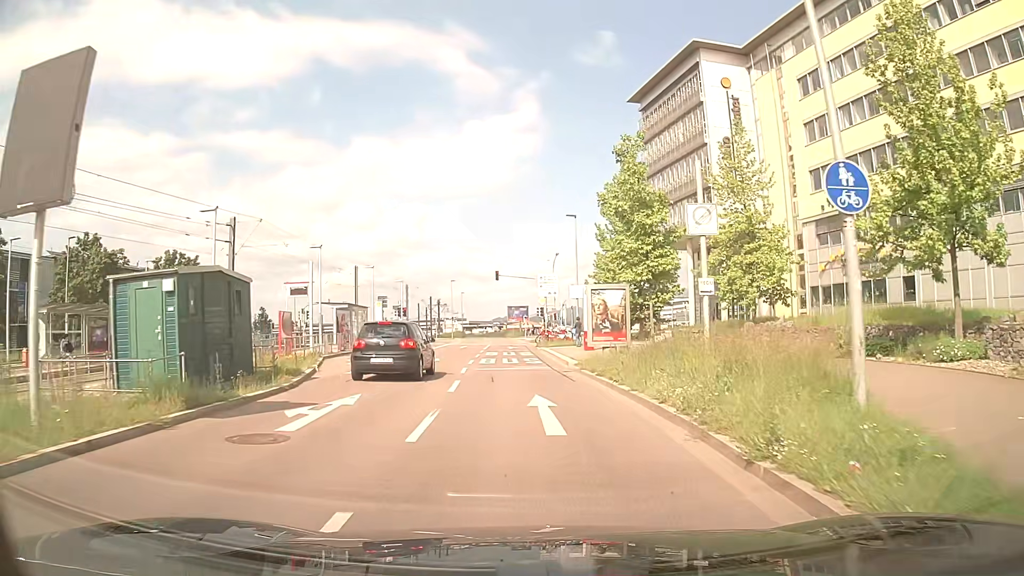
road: secondary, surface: asphalt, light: Day
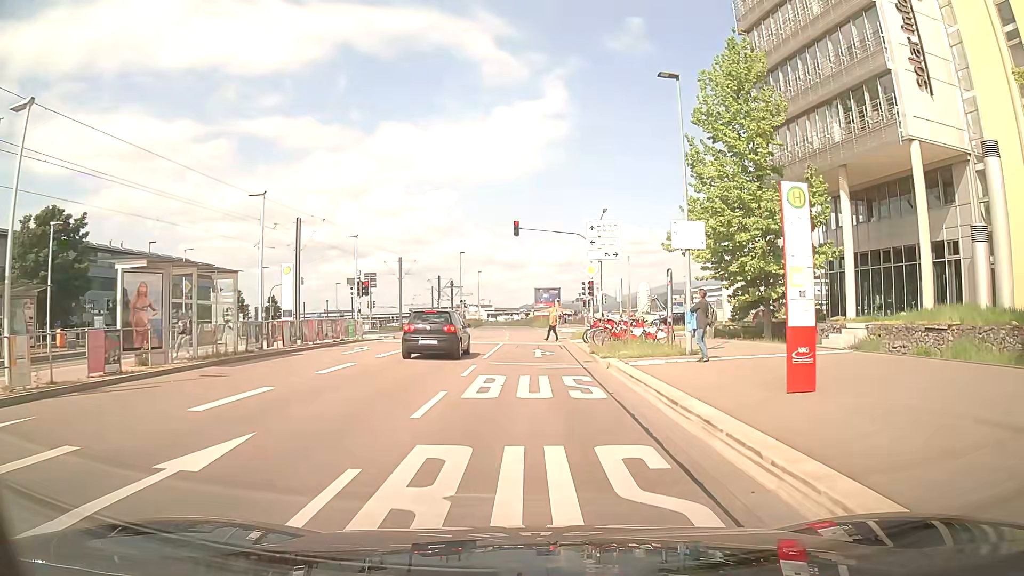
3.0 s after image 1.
(-0.7, +22.7) m; -2°
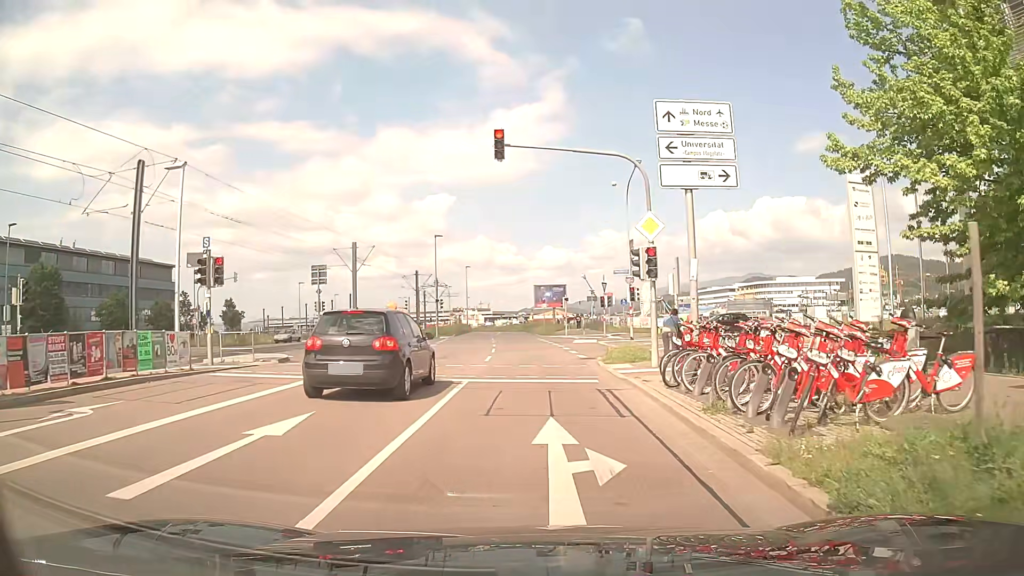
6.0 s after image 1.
(0.0, +17.7) m; -1°
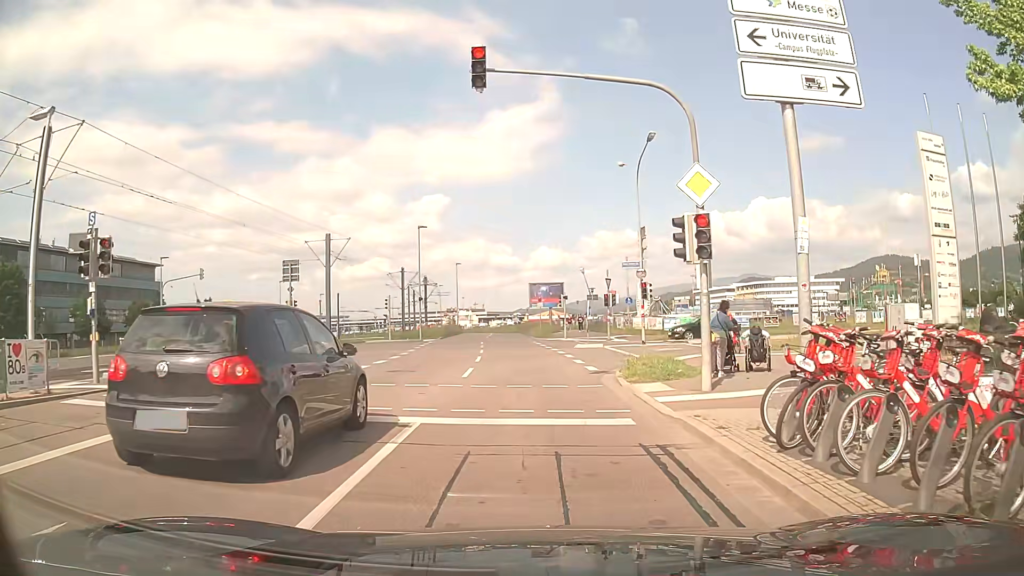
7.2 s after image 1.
(+0.1, +5.5) m; +1°
